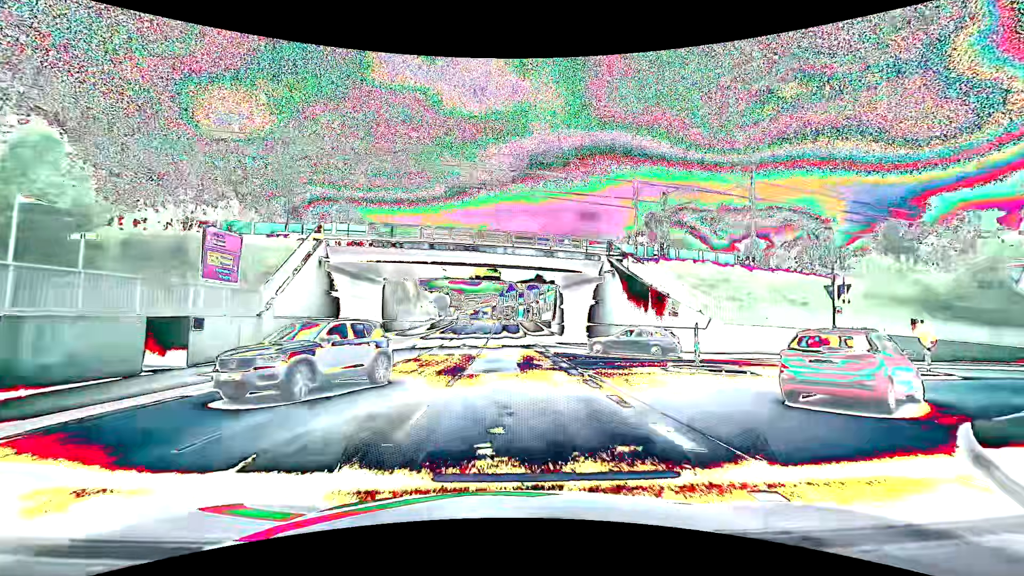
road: primary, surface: asphalt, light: Day
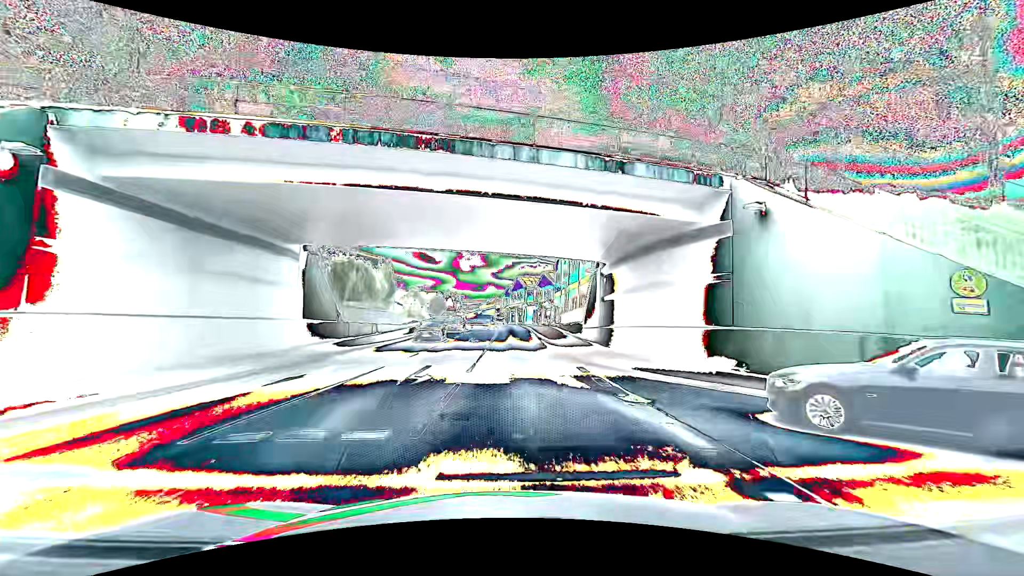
(-0.1, +18.1) m; 0°
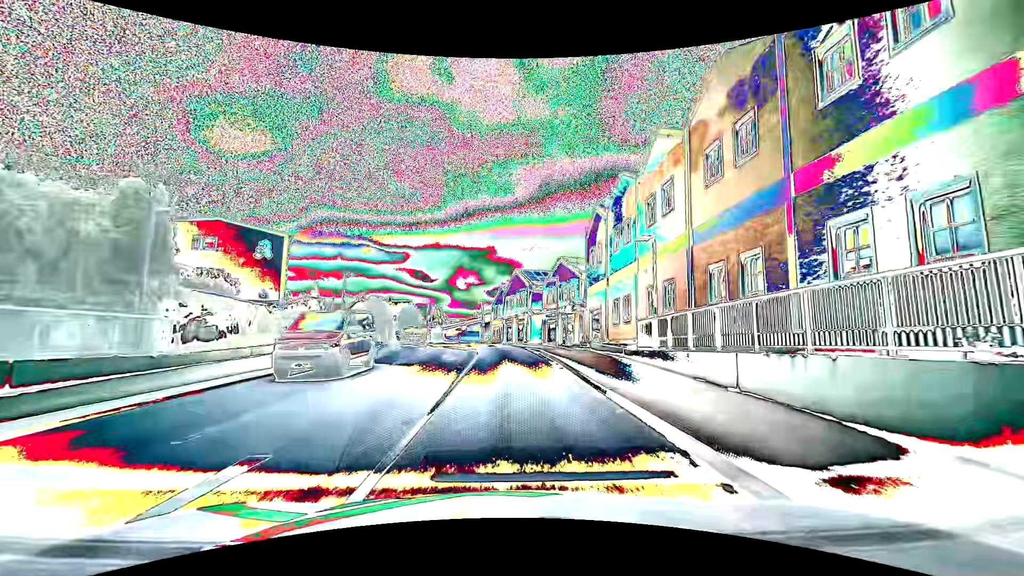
(-0.2, +31.5) m; 0°
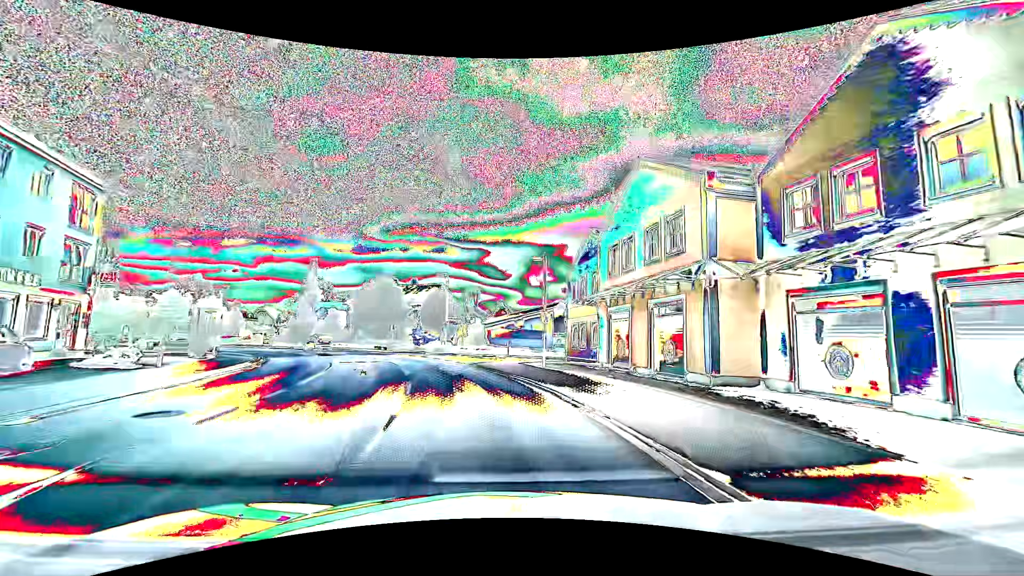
(-1.0, +36.9) m; -7°
(-1, +10) (-2, +20) (-5, +29) (-9, +39) (-14, +47) (-20, +55) (-27, +62) (-35, +69) (-43, +75) (-51, +80) m
